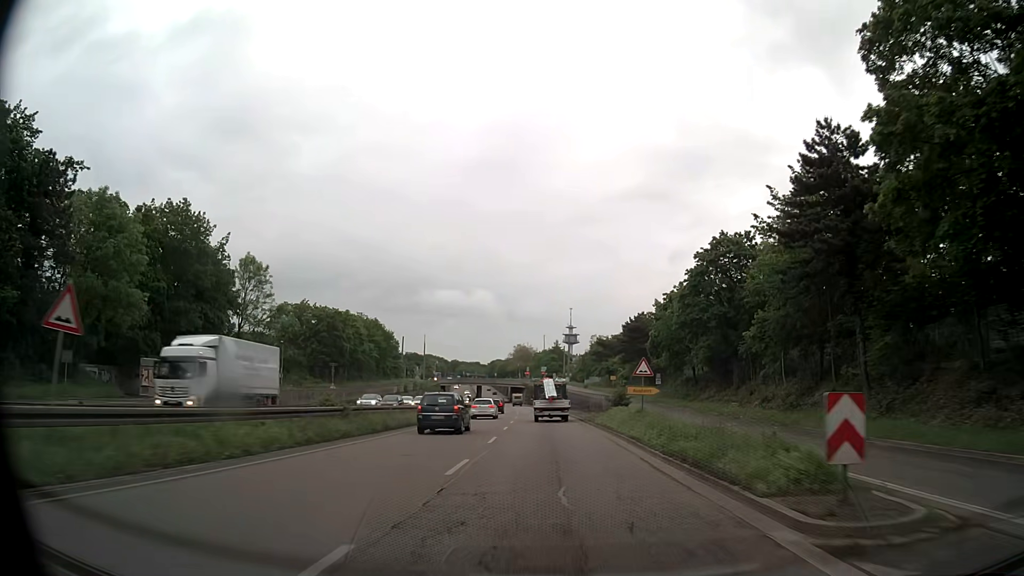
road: trunk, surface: asphalt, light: Day
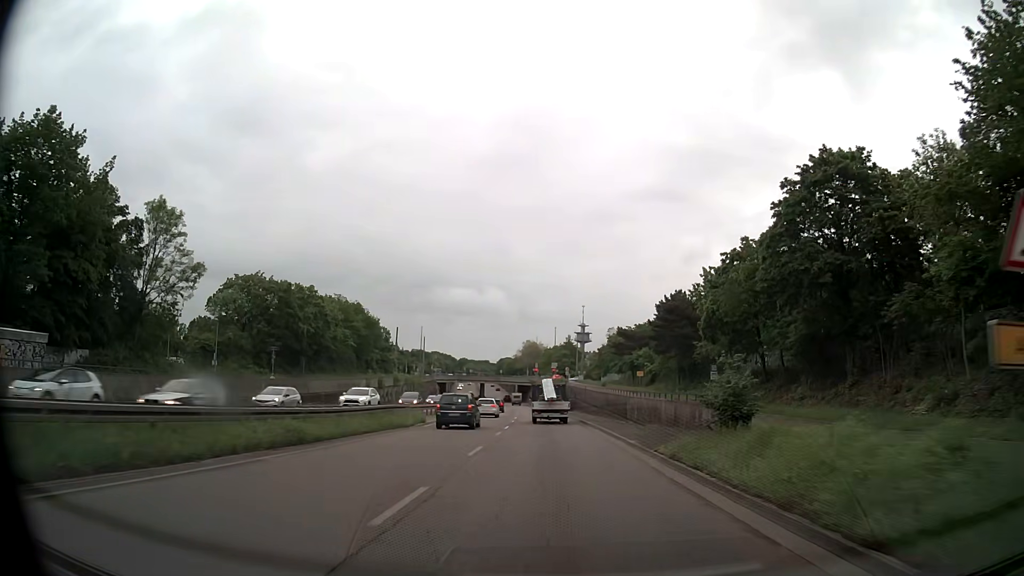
(-0.3, +22.9) m; -1°
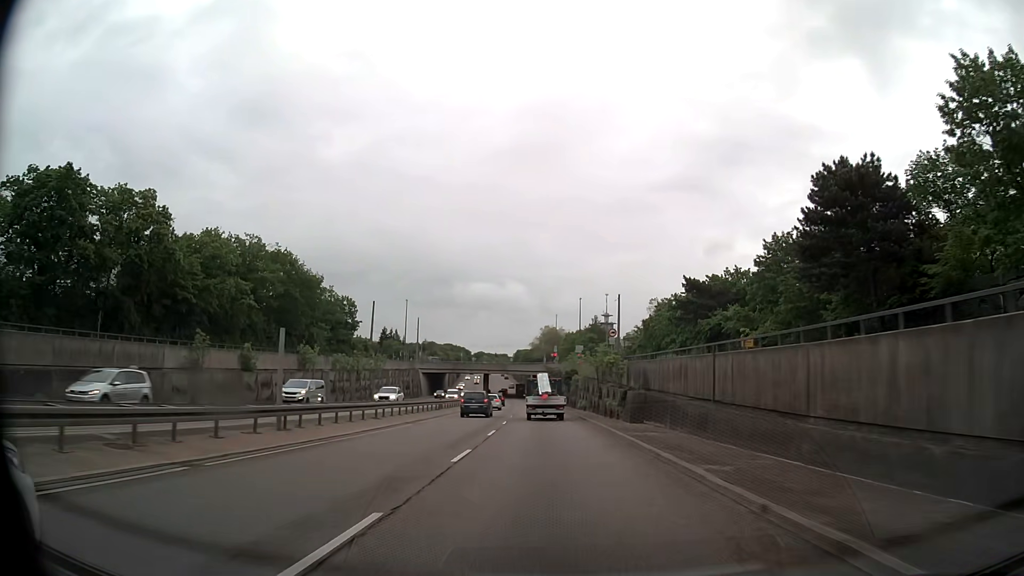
(-0.6, +45.1) m; -2°
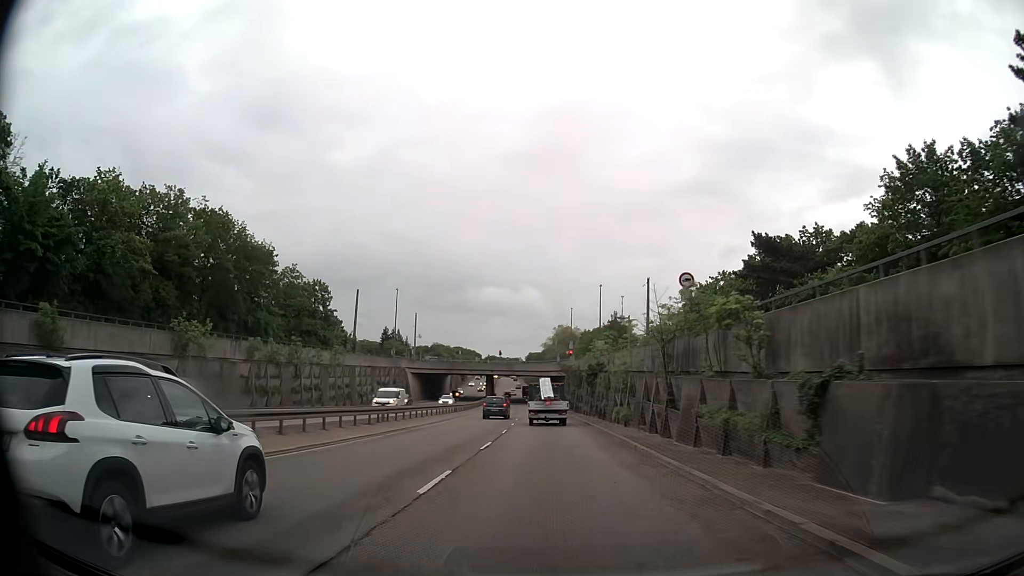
(-0.2, +22.1) m; -1°
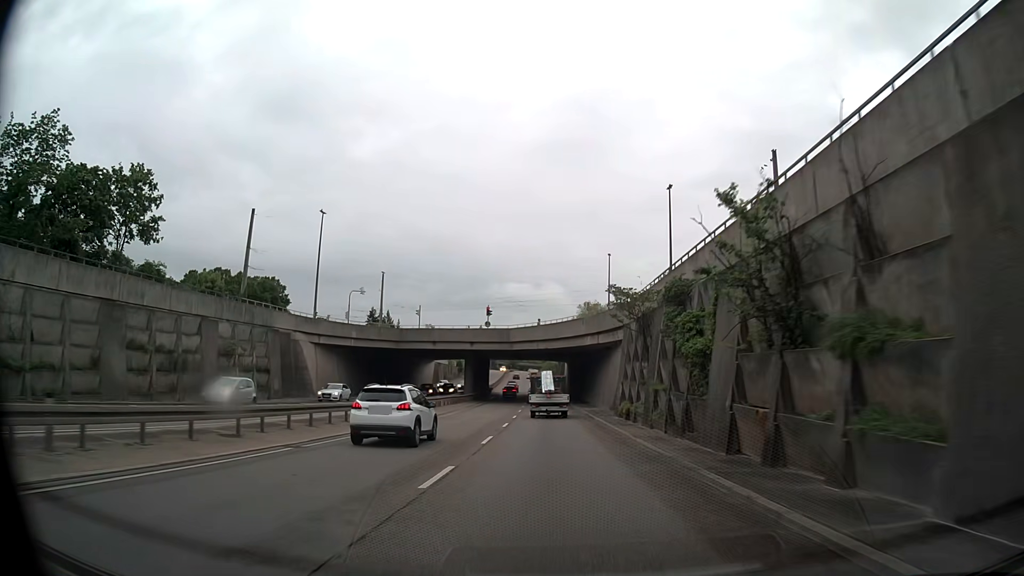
(-0.9, +53.9) m; -2°
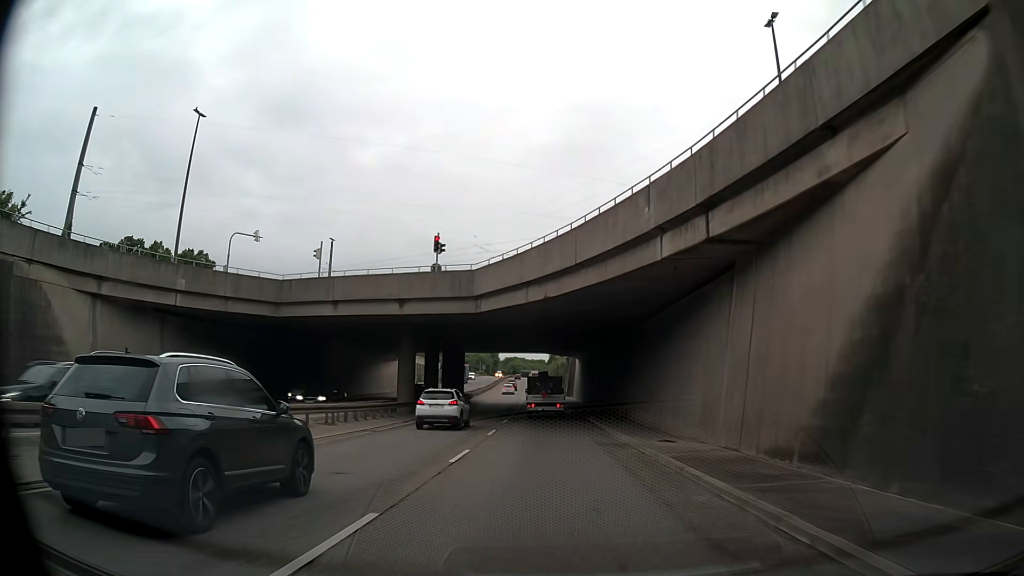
(-0.1, +32.2) m; 0°
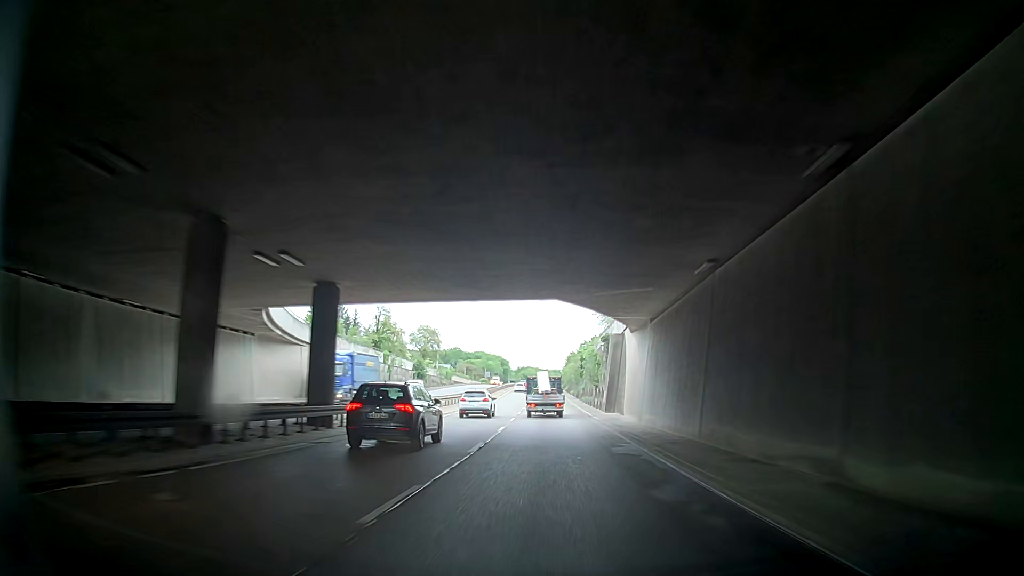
(-0.9, +42.7) m; +1°
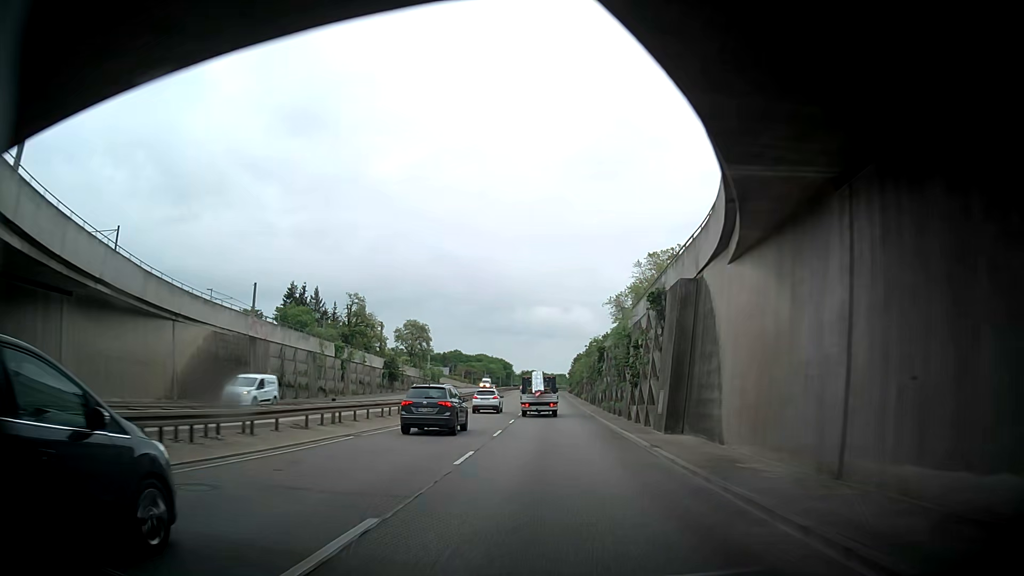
(+0.2, +20.7) m; 0°
(0, +10) (-1, +20) (-1, +30) (-2, +40) (-2, +50) (-3, +60) (-3, +70) (-4, +80) (-4, +90) (-5, +100) m
